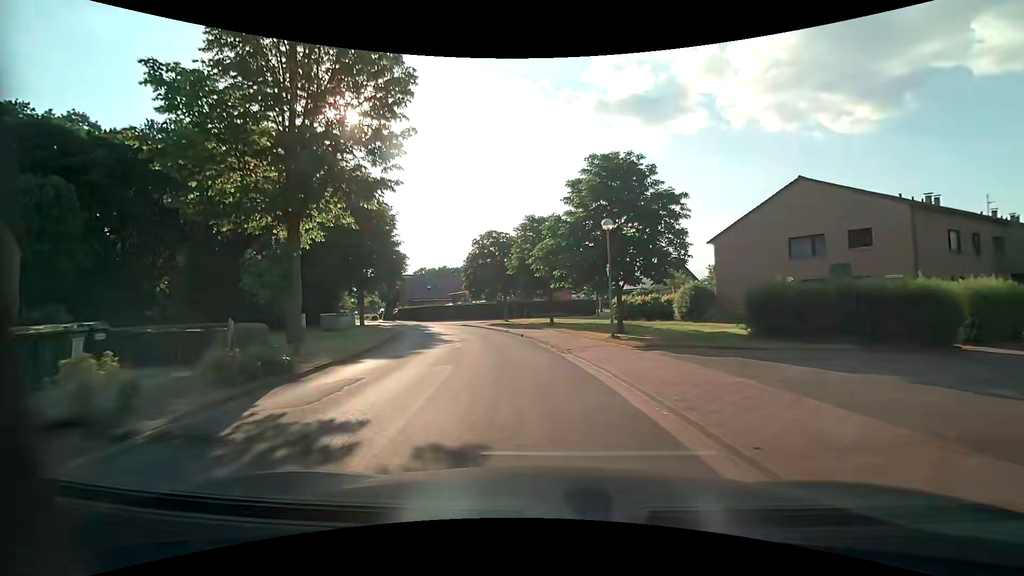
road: residential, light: Day
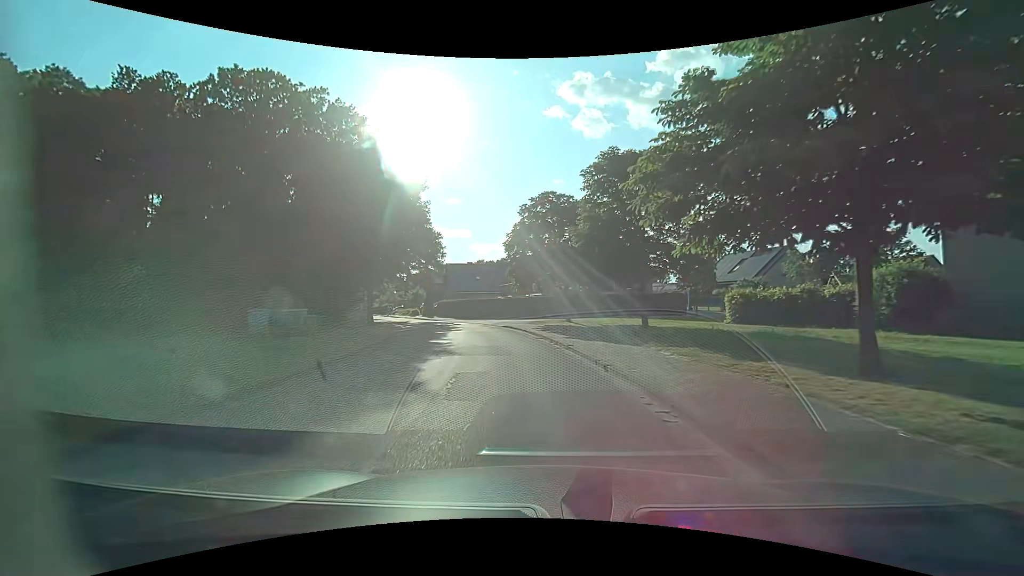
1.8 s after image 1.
(-0.7, +14.0) m; -6°
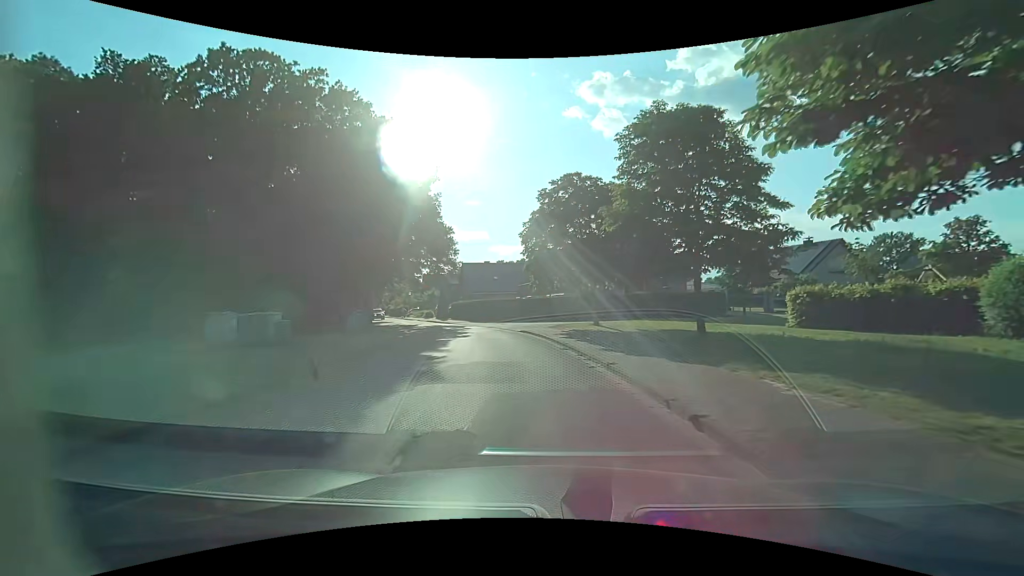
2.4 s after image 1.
(-0.1, +4.7) m; -2°
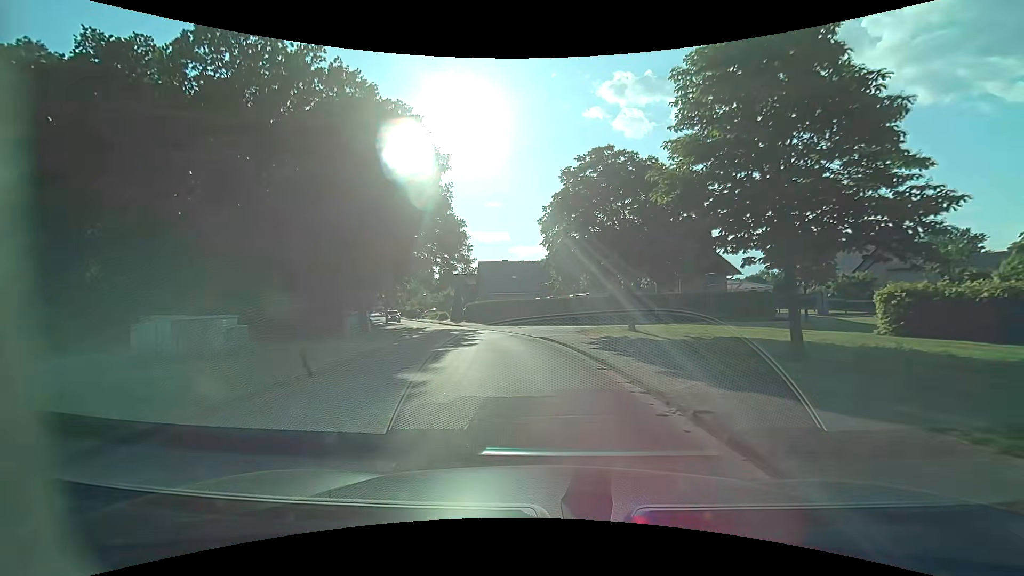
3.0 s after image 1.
(-0.1, +4.7) m; -2°
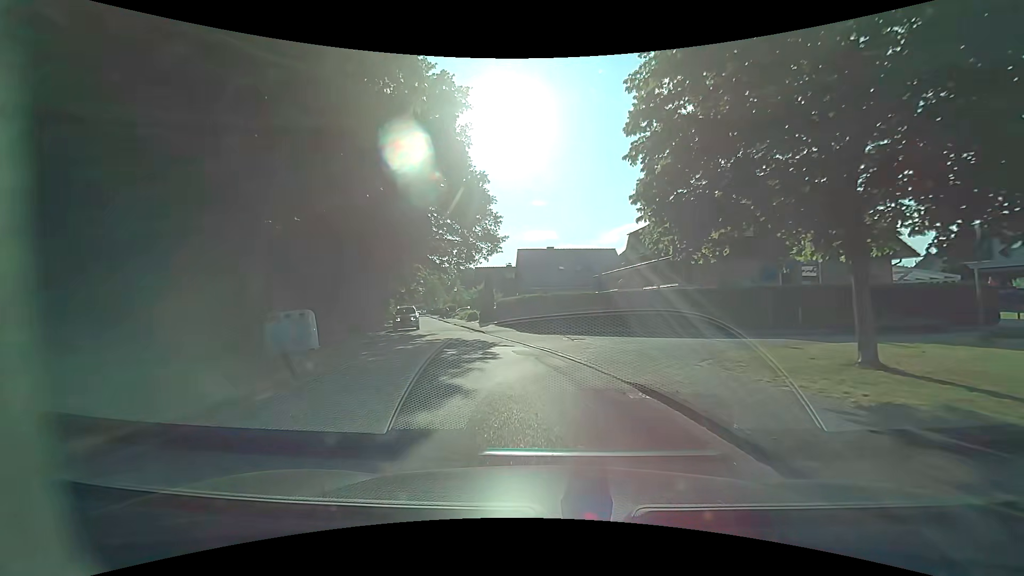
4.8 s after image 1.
(-0.8, +13.9) m; -6°
(0, +10) (-2, +20) (-5, +29) (-7, +39) (-10, +49) (-12, +58) (-15, +68) (-18, +78) (-20, +87) (-23, +97) m
